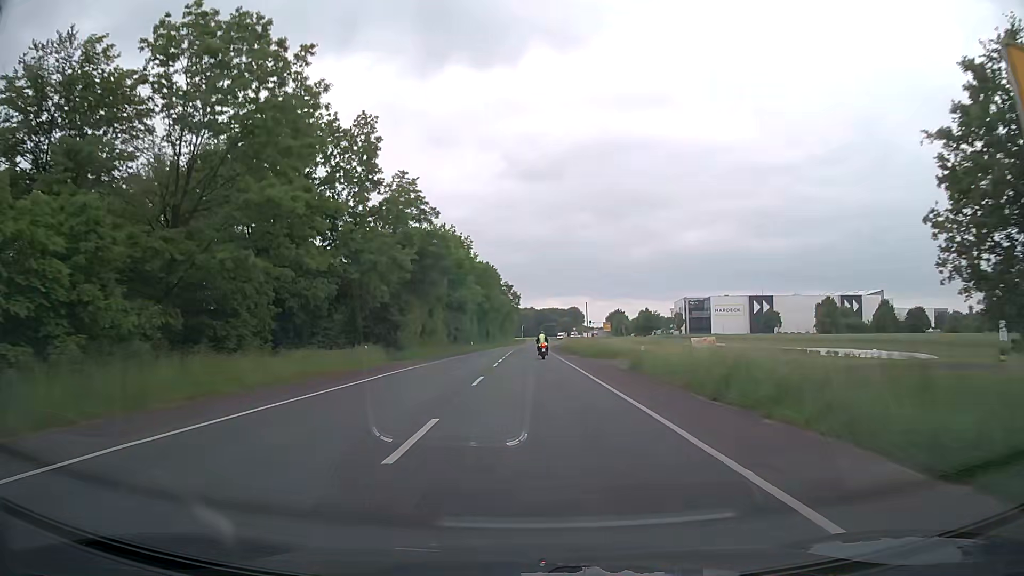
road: secondary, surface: asphalt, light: Day
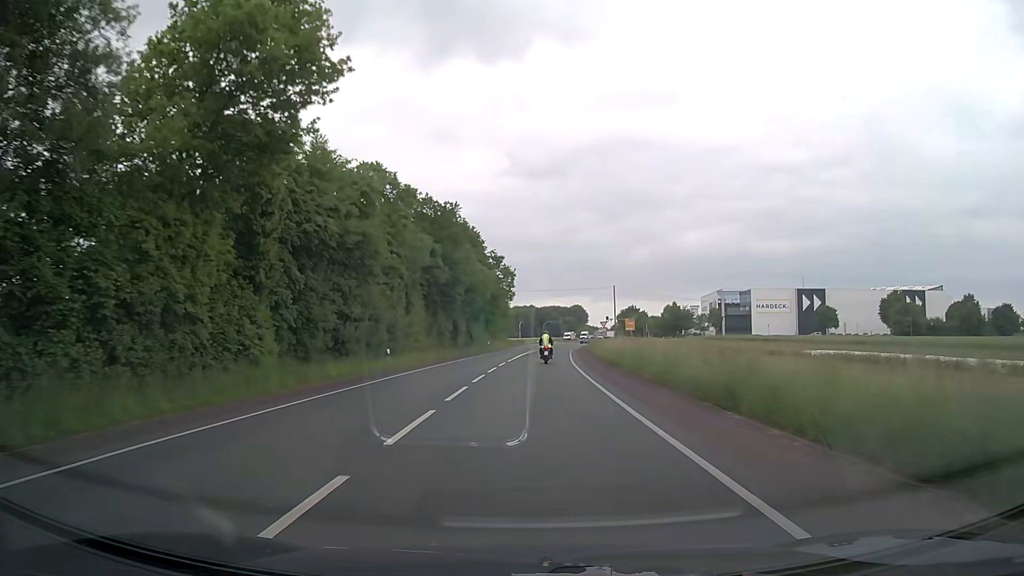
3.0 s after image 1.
(+0.1, +51.6) m; 0°
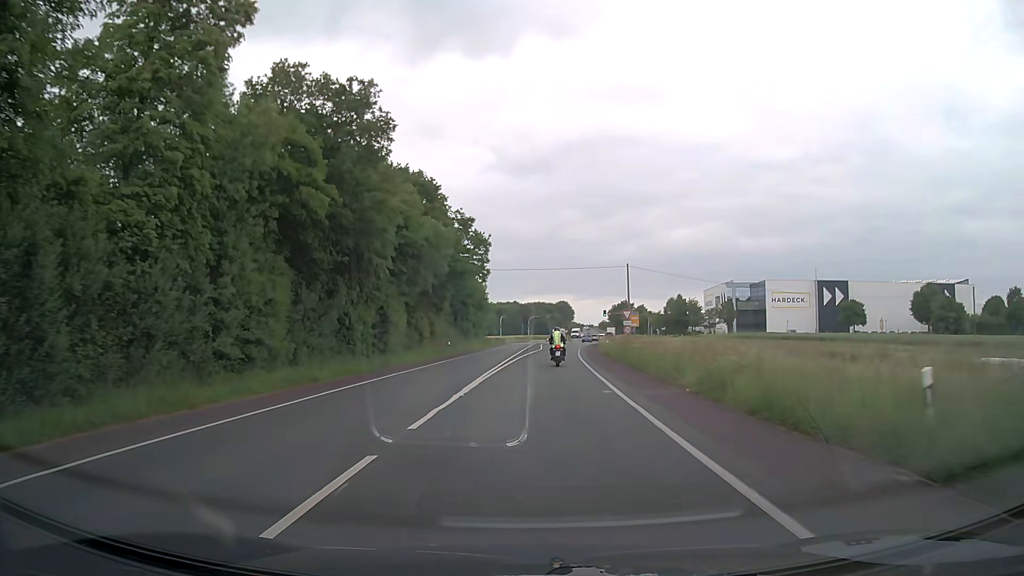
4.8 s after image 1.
(+0.1, +28.4) m; +1°
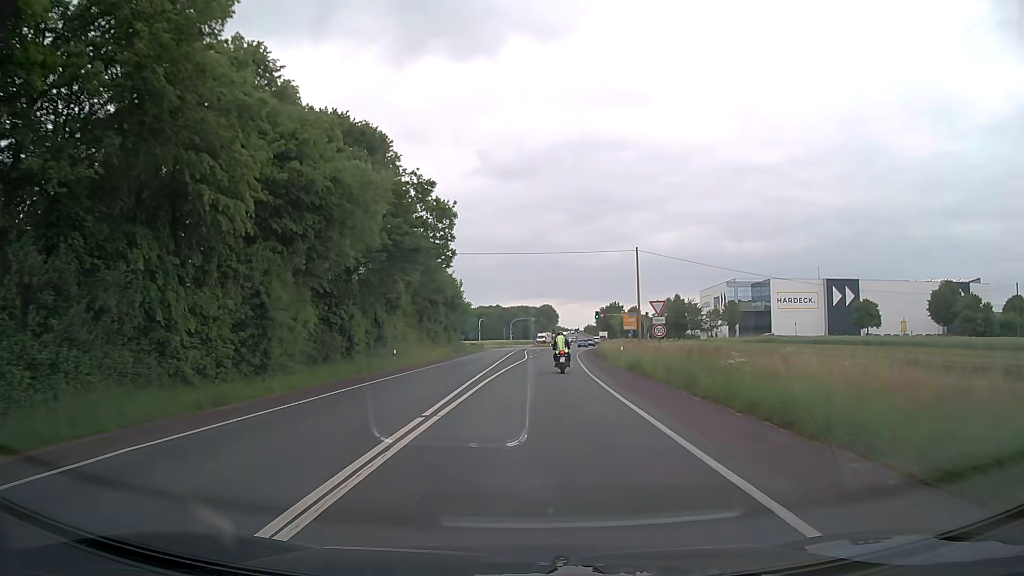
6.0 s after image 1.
(+0.2, +17.2) m; +2°
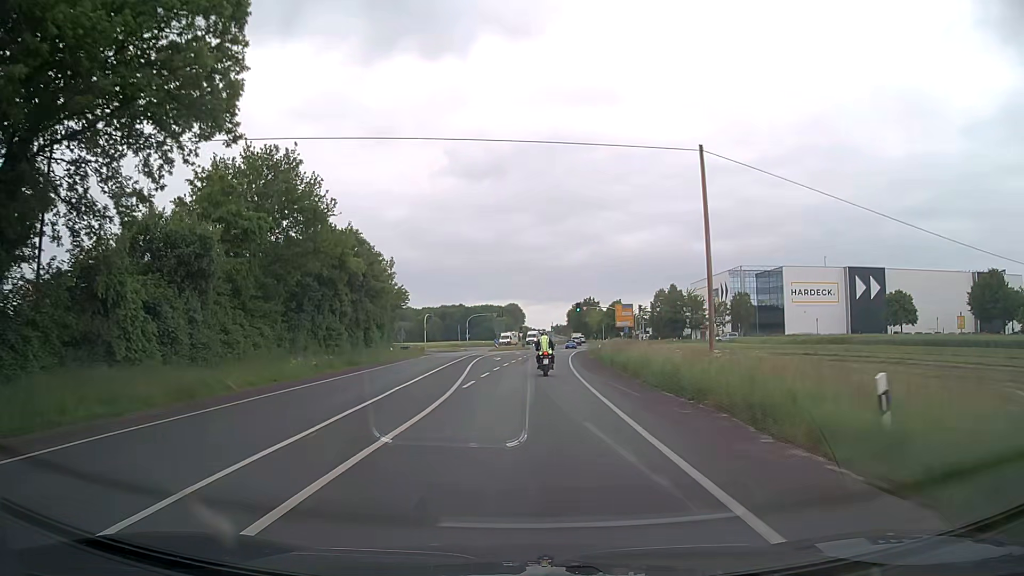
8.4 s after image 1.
(+0.7, +32.2) m; +2°
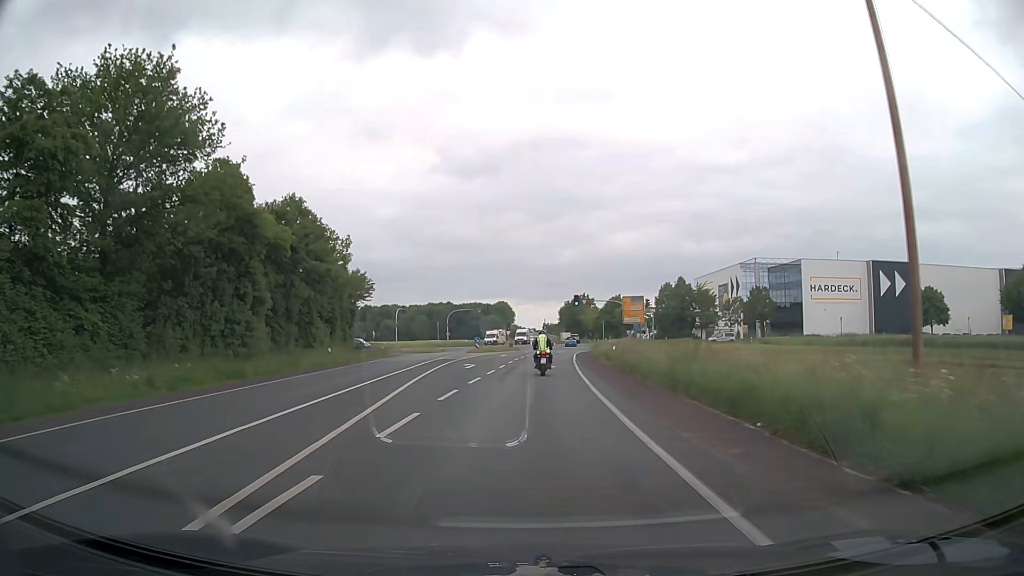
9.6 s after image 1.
(+0.1, +15.9) m; +1°
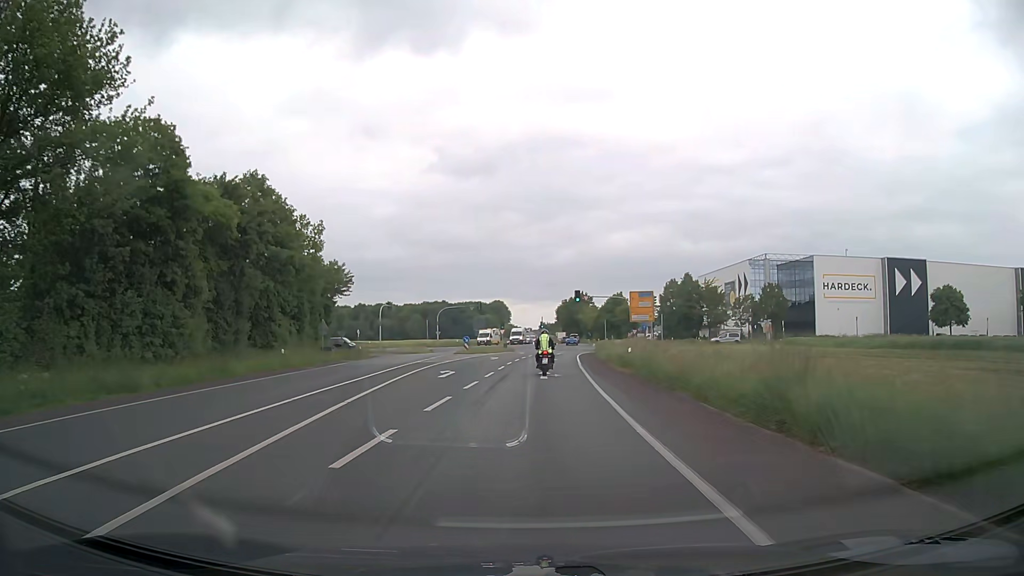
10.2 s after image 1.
(0.0, +7.9) m; 0°
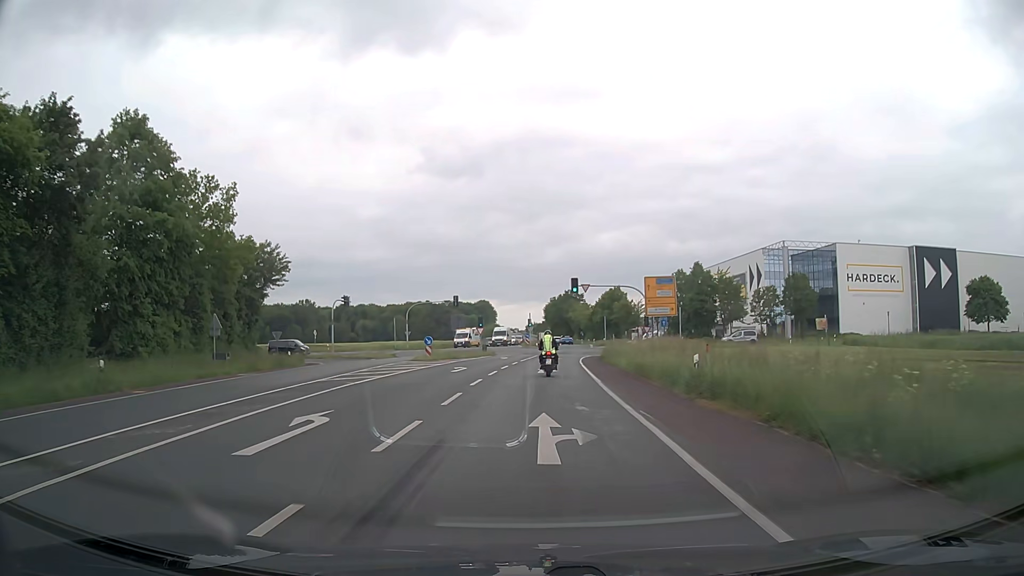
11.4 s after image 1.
(+0.2, +15.7) m; +1°
(0, +10) (0, +20) (+1, +30) (+1, +40) (+2, +50) (+3, +60) (+4, +70) (+5, +80) (+5, +90) (+6, +100) m
